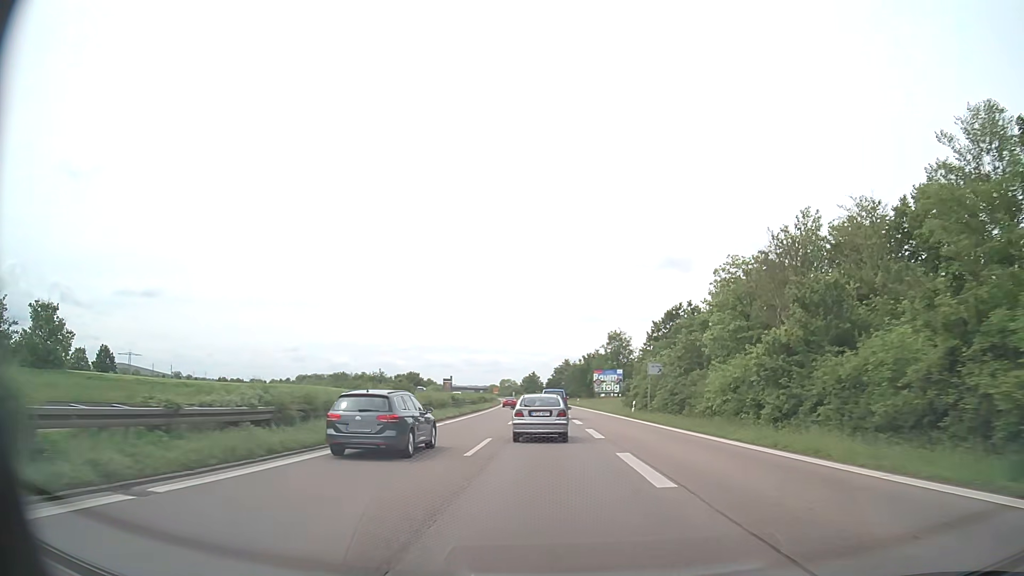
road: trunk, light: Day
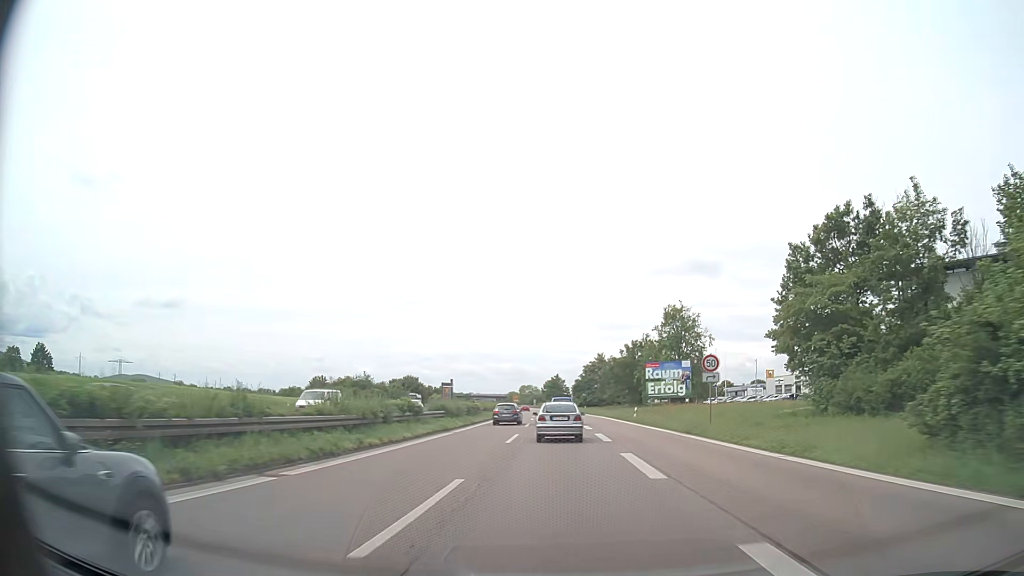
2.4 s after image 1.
(-0.6, +45.8) m; -2°
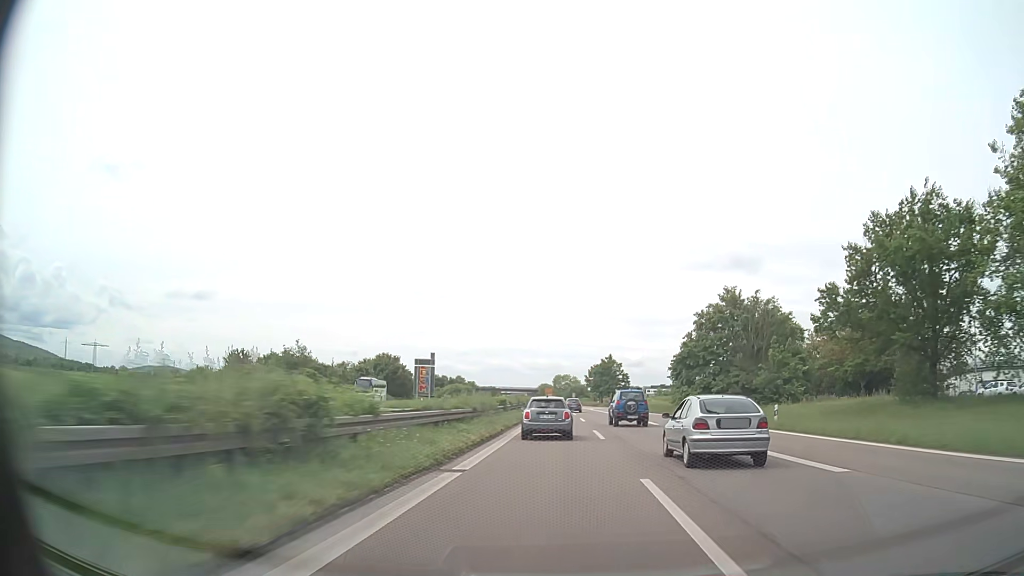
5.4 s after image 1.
(-3.7, +73.7) m; -3°
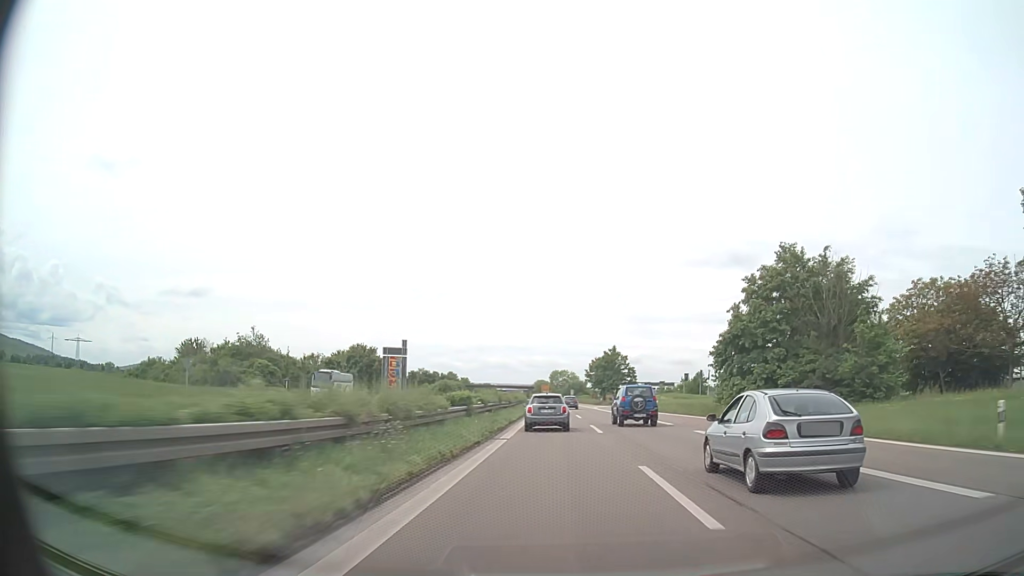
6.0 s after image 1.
(+0.1, +16.4) m; 0°
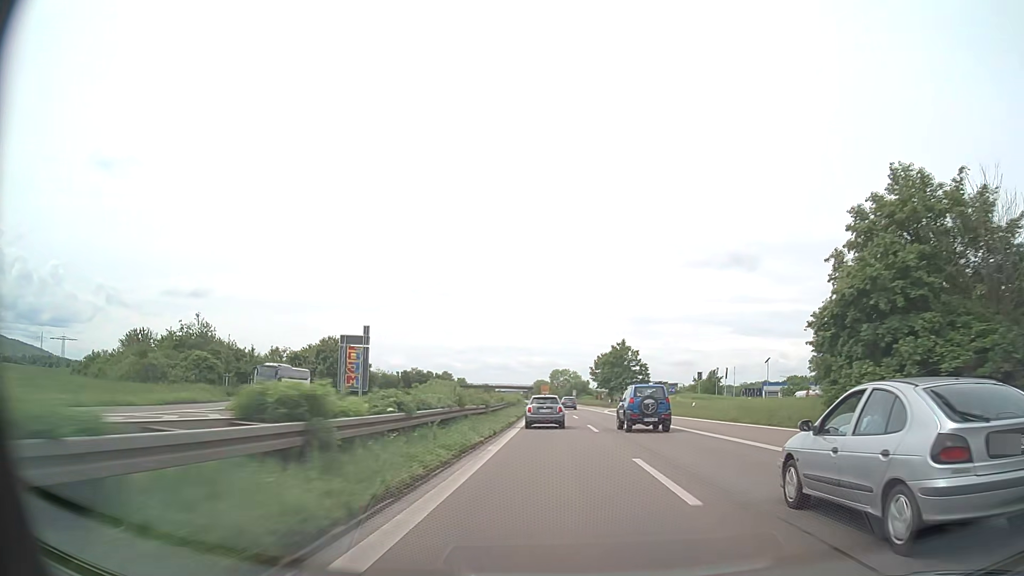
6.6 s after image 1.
(+0.1, +16.4) m; 0°
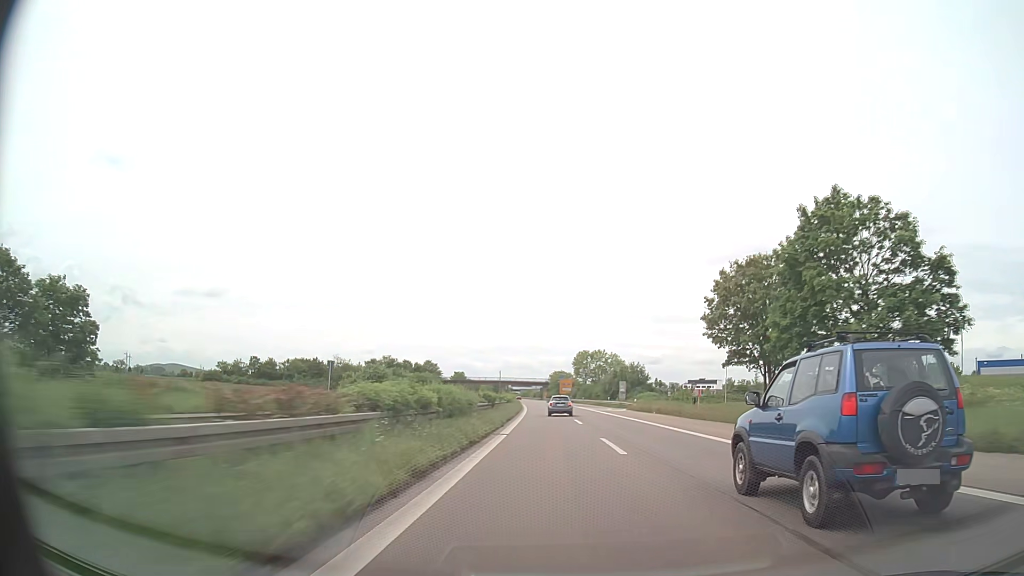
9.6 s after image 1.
(-1.0, +82.6) m; -2°
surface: asphalt
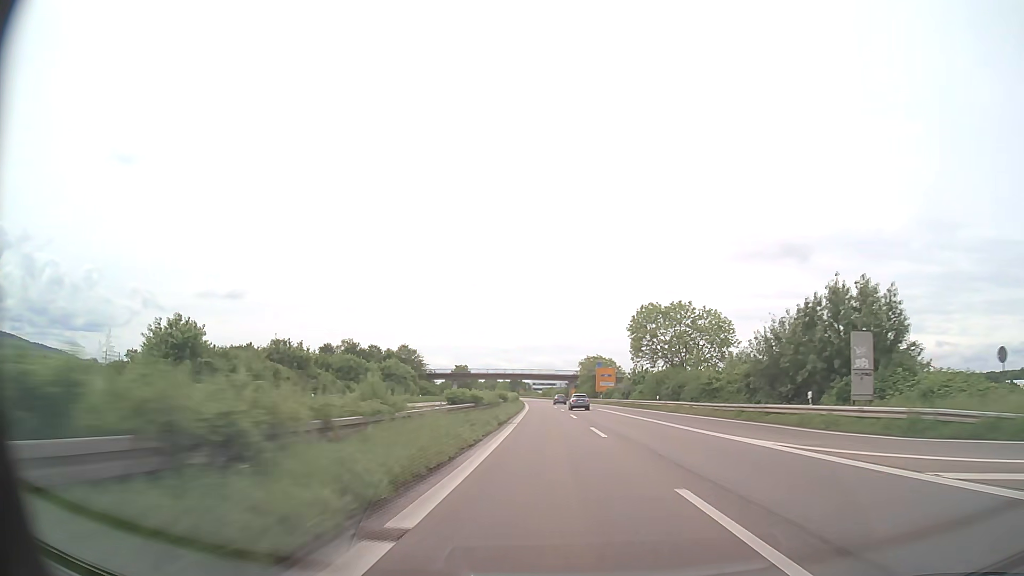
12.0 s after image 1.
(-1.3, +66.3) m; -2°
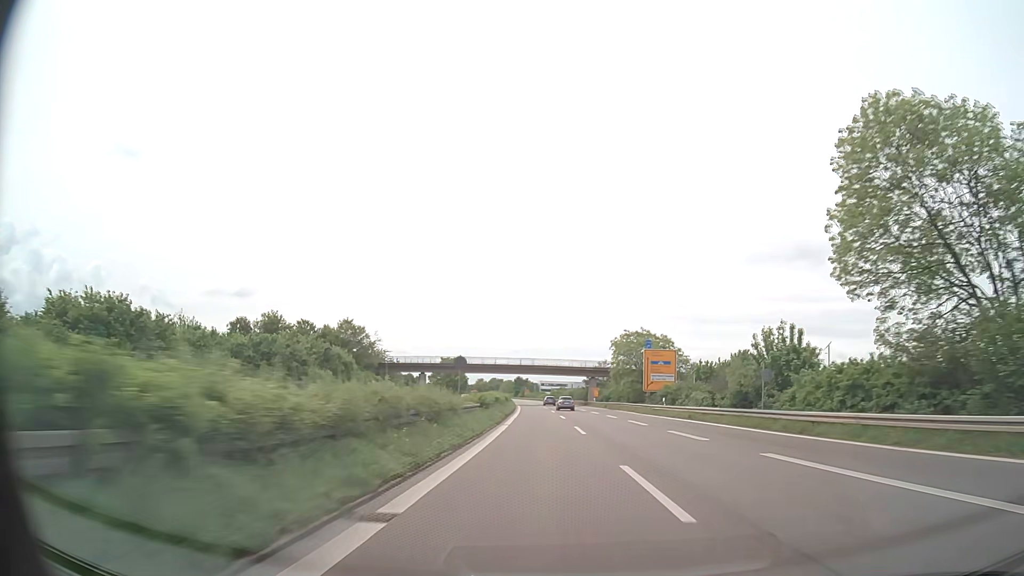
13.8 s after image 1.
(-0.4, +49.8) m; -1°
(0, +10) (0, +20) (0, +30) (0, +40) (0, +50) (0, +60) (0, +70) (0, +80) (0, +90) (-1, +100) m
